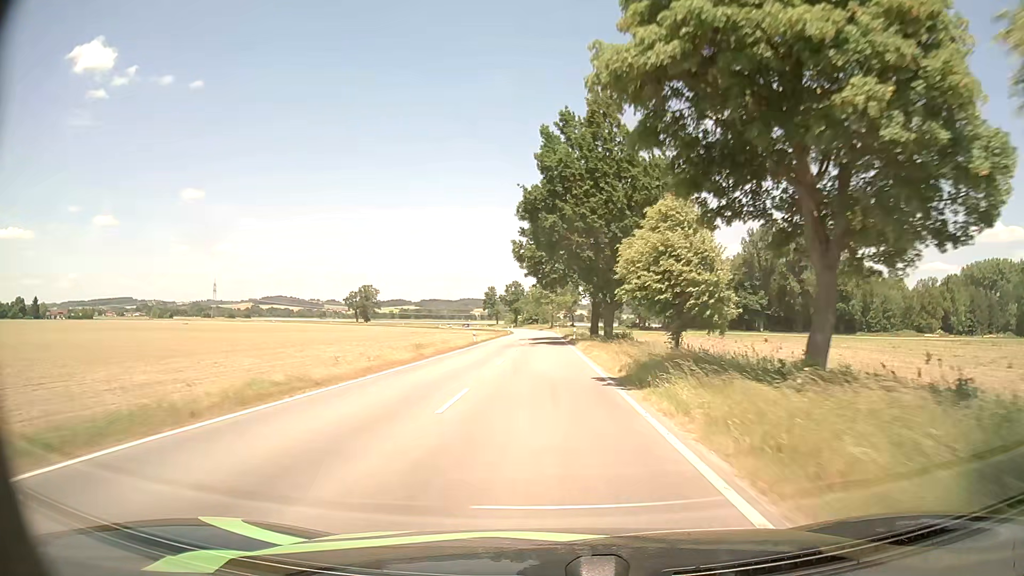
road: tertiary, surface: asphalt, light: Day
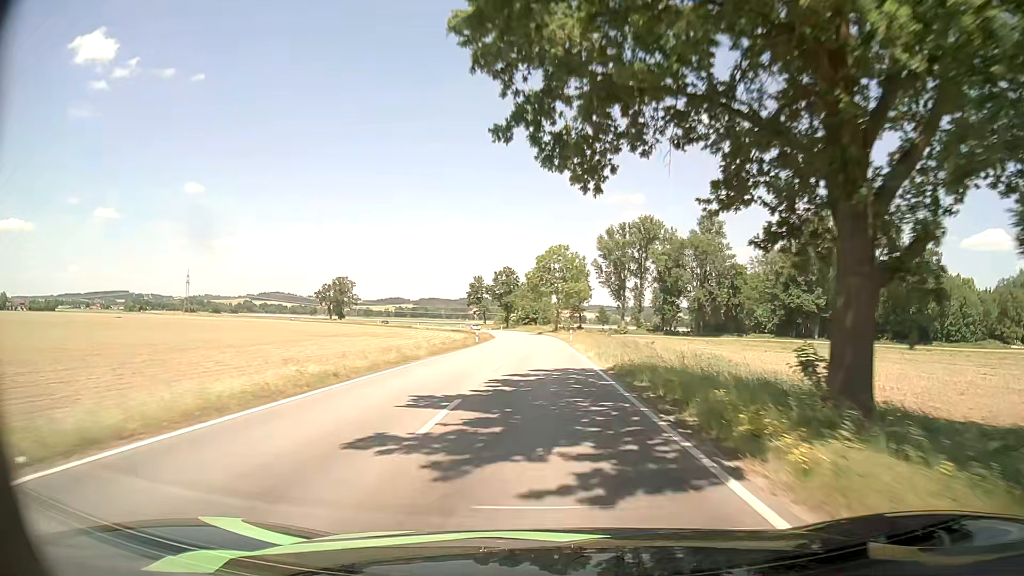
(-0.1, +50.7) m; 0°
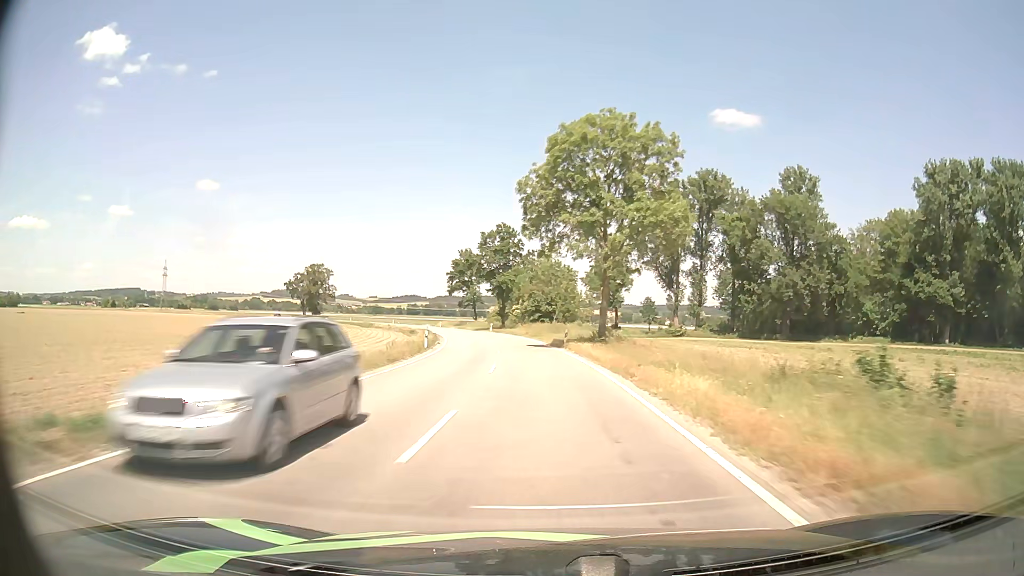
(-0.3, +62.2) m; -1°
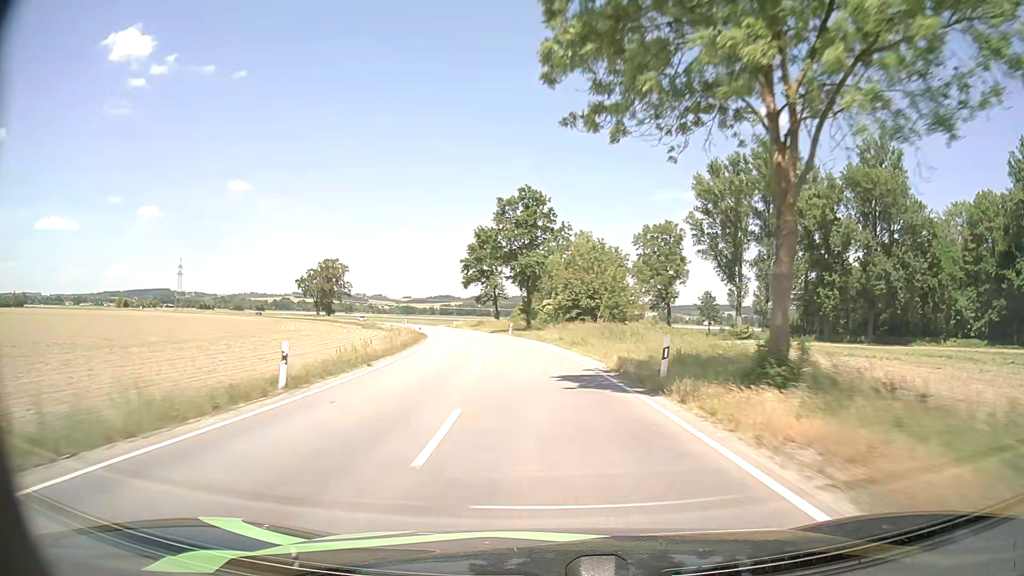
(-0.6, +24.5) m; -3°
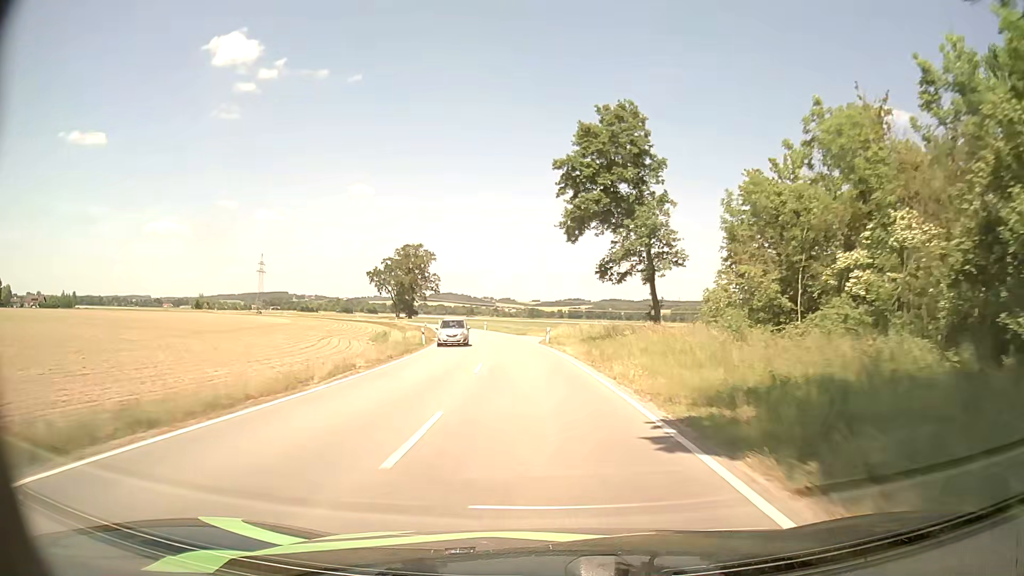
(-5.8, +60.4) m; -11°
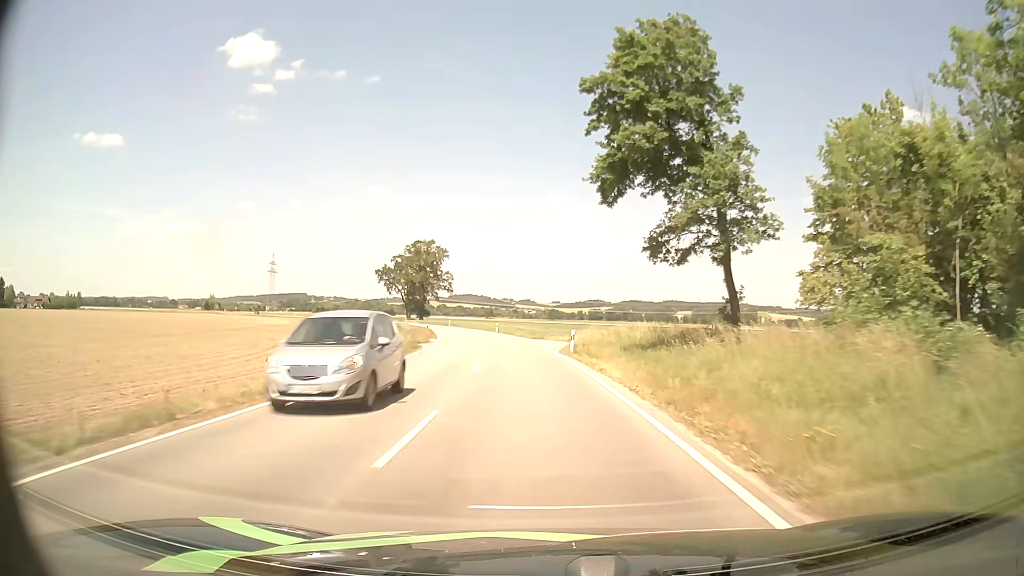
(-0.1, +12.2) m; -1°
(0, +10) (-1, +20) (-1, +30) (-2, +40) (-4, +50) (-5, +60) (-7, +70) (-9, +79) (-11, +89) (-14, +99) m
